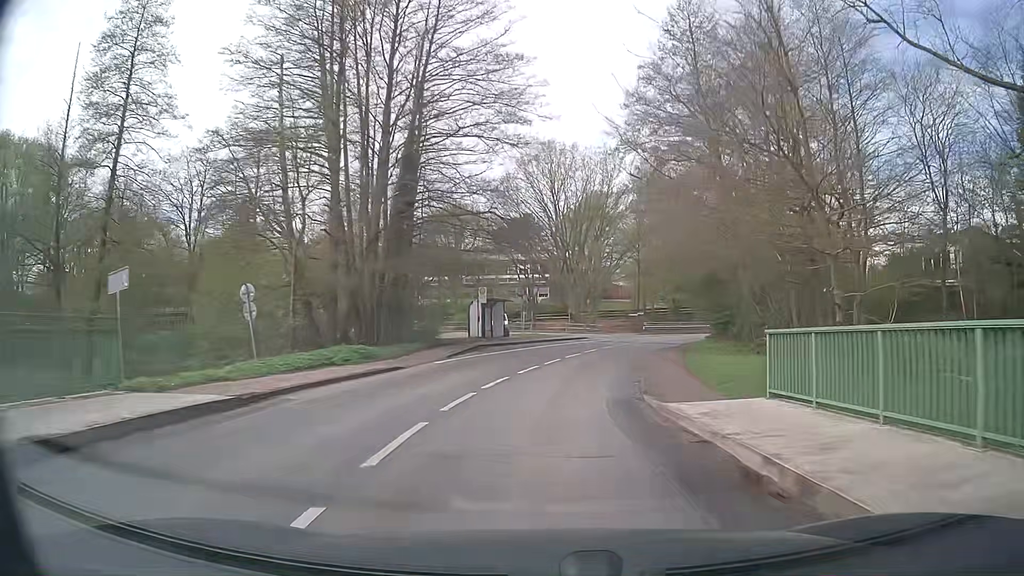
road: secondary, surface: asphalt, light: Day
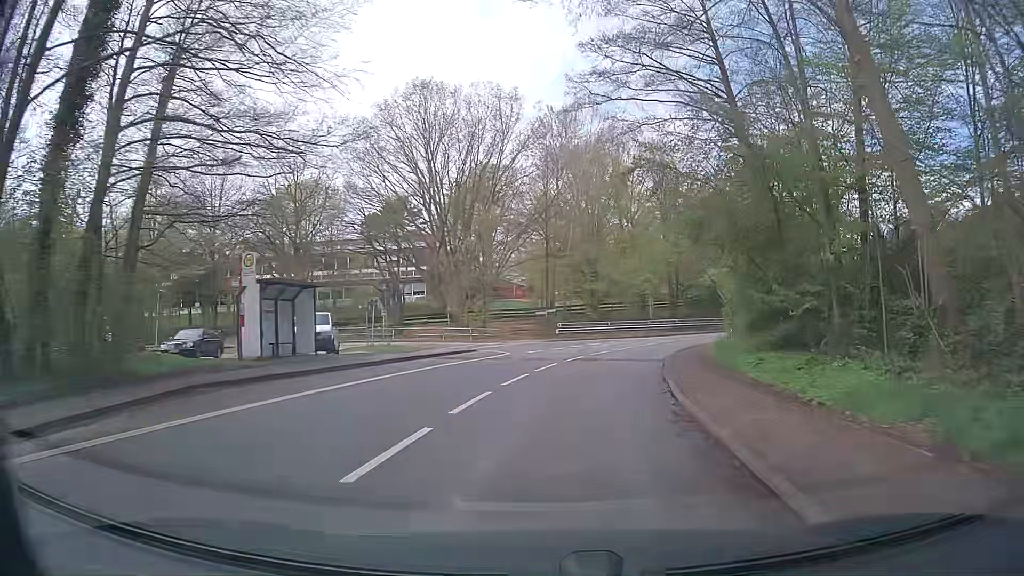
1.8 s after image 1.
(+1.7, +22.6) m; +9°
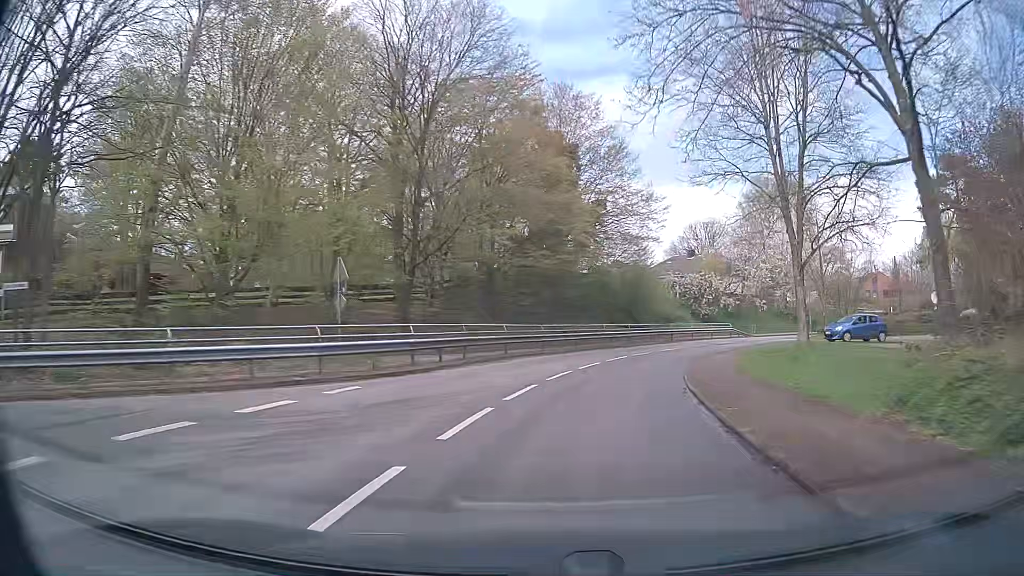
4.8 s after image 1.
(+6.8, +36.8) m; +23°
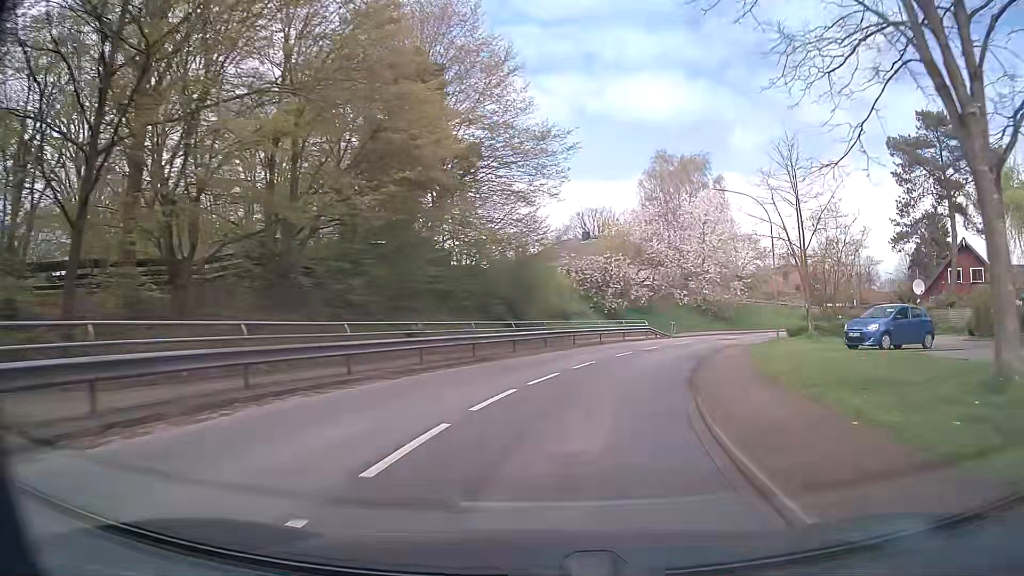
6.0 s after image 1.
(+1.4, +15.1) m; +11°
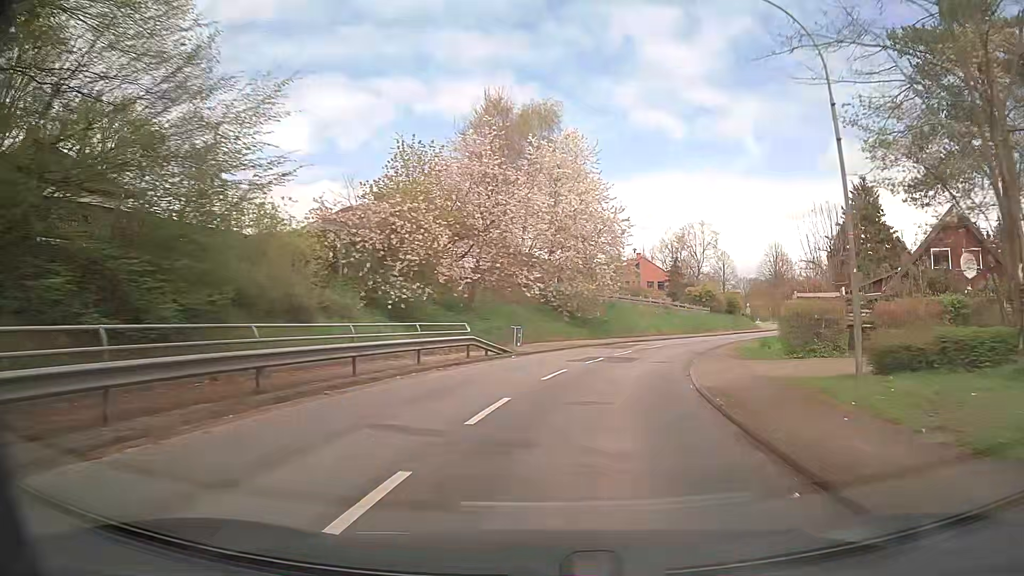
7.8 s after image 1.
(+2.9, +22.6) m; +15°
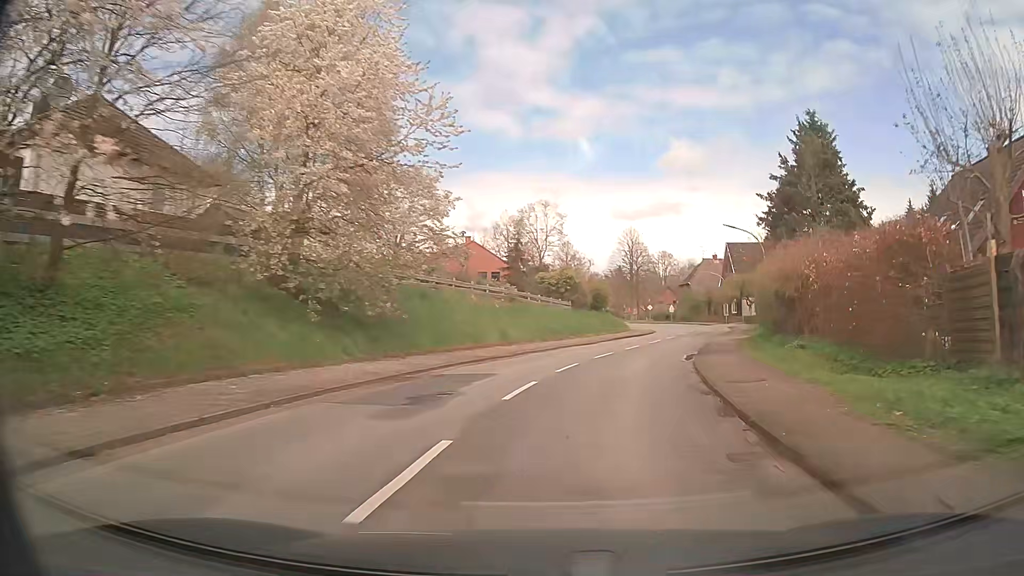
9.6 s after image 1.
(+2.8, +22.7) m; +15°
(0, +10) (+2, +20) (+5, +30) (+8, +39) (+11, +48) (+14, +58) (+15, +68) (+16, +78) (+16, +88) (+15, +98) m
